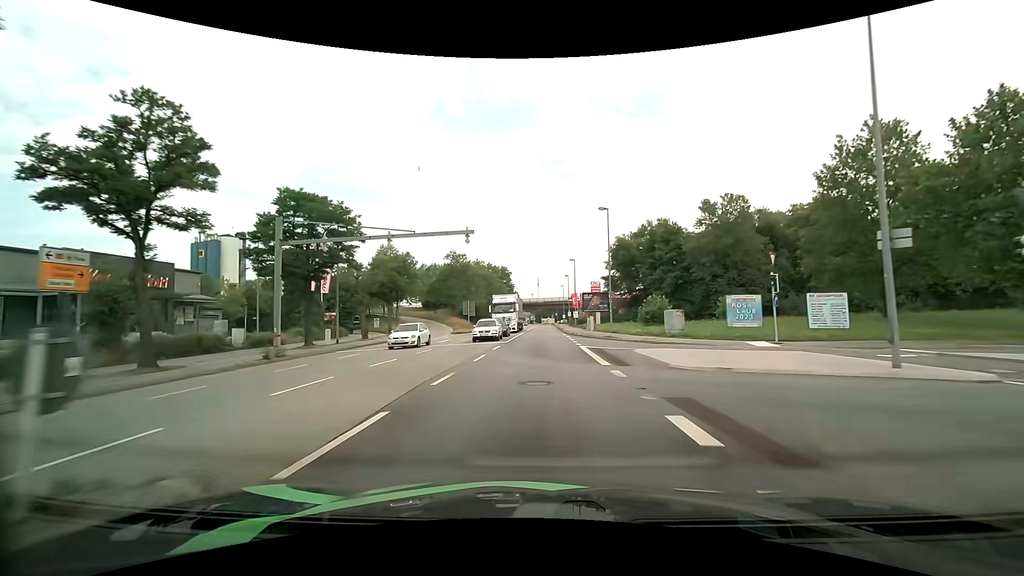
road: primary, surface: asphalt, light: Day
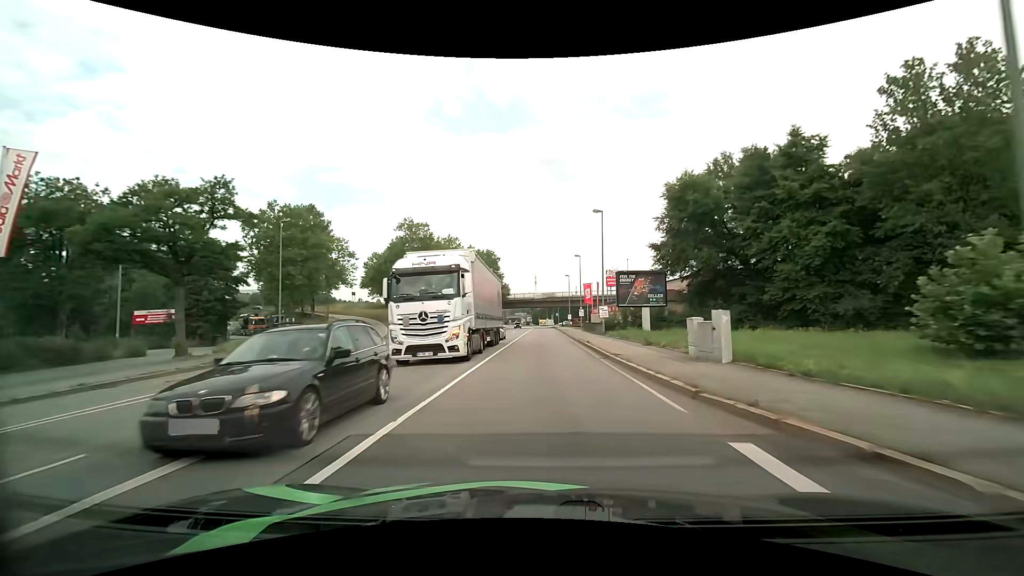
(-0.1, +34.5) m; 0°
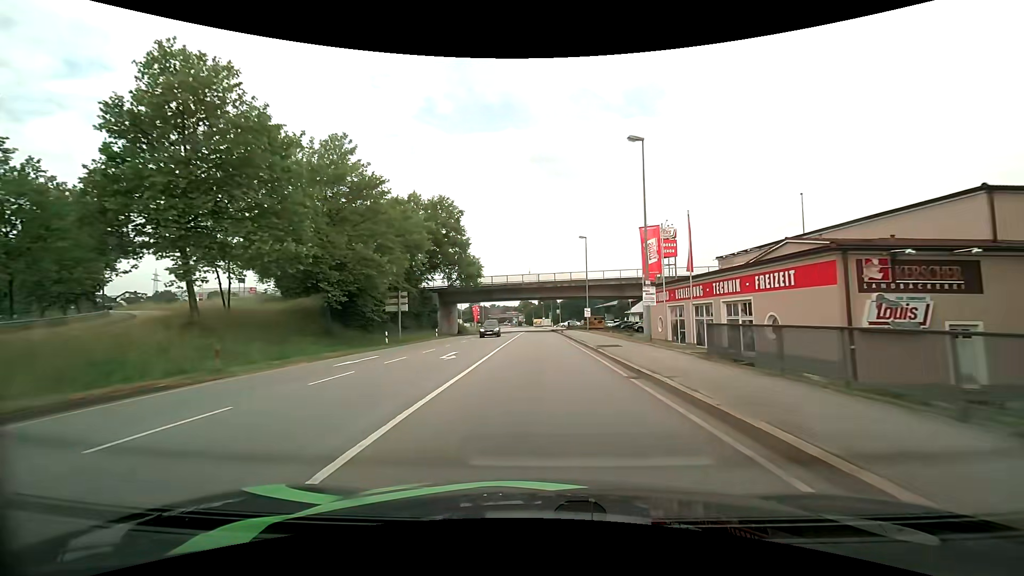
(+0.2, +45.1) m; 0°
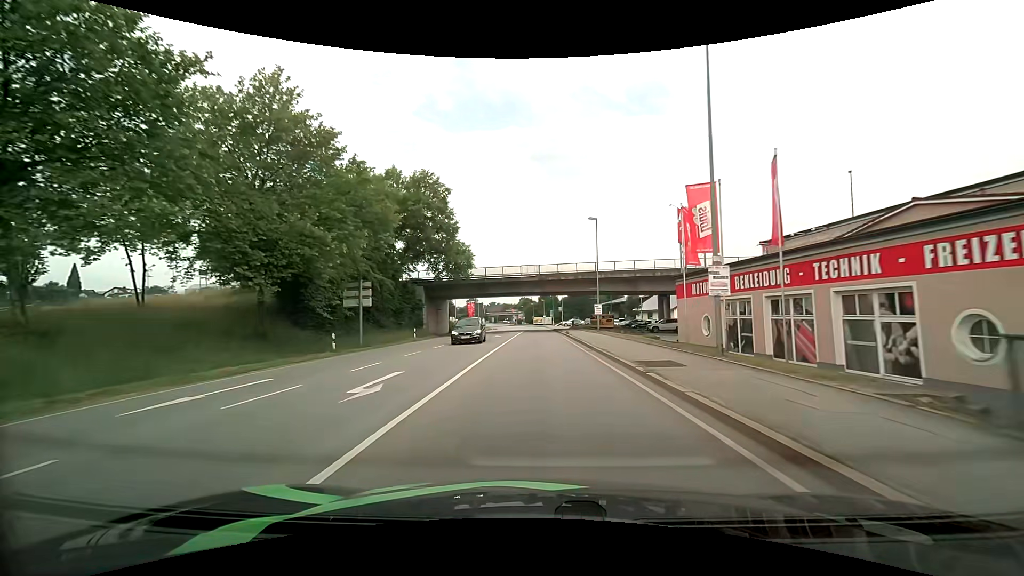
(0.0, +9.3) m; 0°
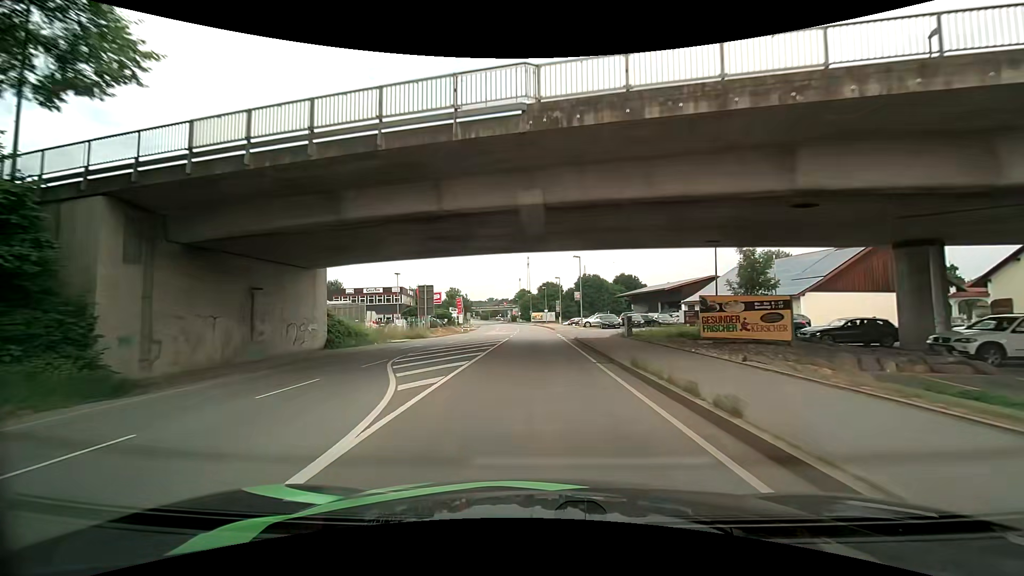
(+0.1, +46.7) m; 0°
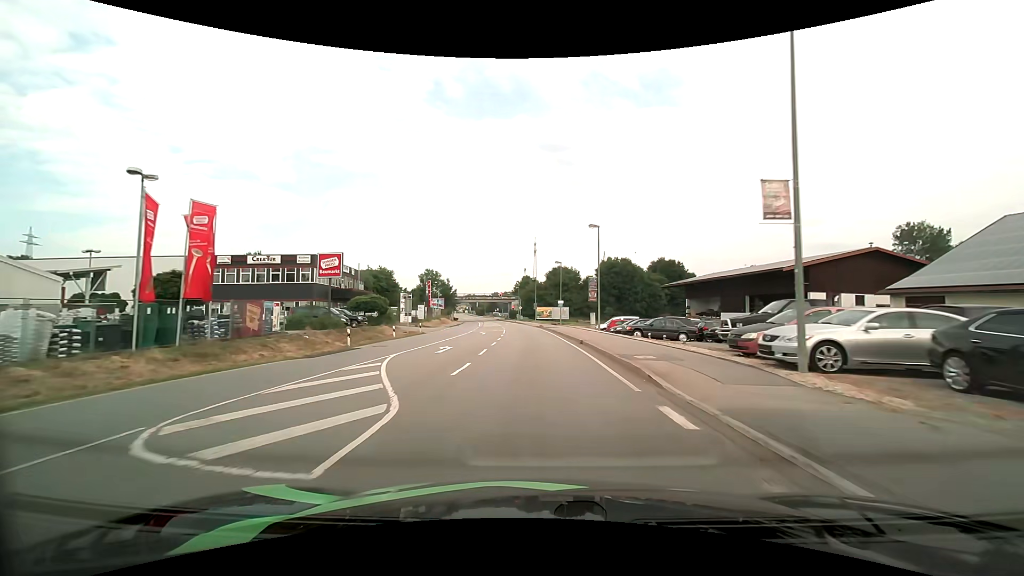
(+0.1, +45.3) m; -1°
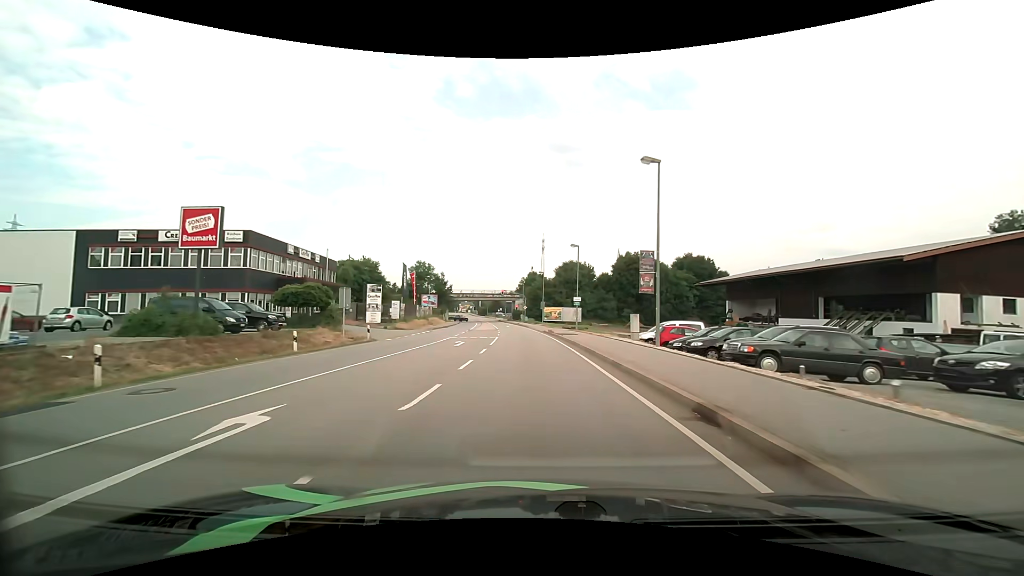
(-0.1, +16.2) m; -1°
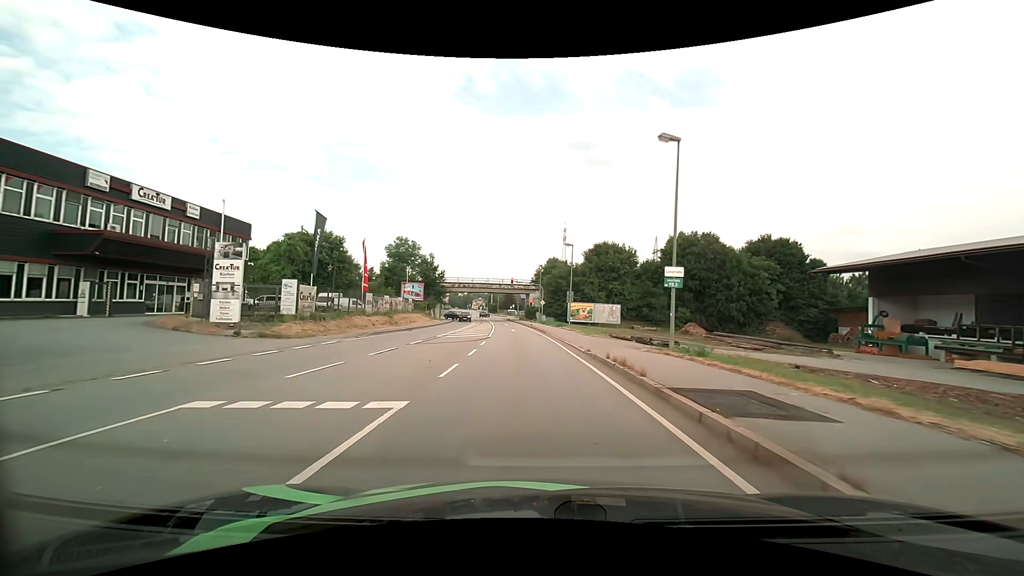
(-0.5, +27.8) m; -2°
(0, +10) (0, +20) (-1, +30) (-1, +40) (-2, +50) (-3, +60) (-4, +70) (-6, +80) (-7, +90) (-9, +99) m
